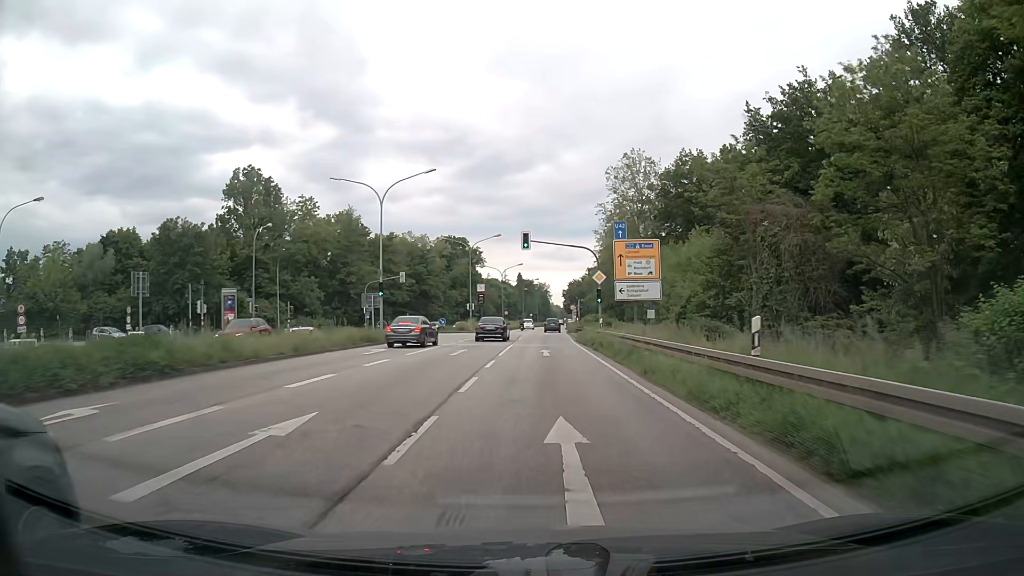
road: primary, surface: asphalt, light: Day
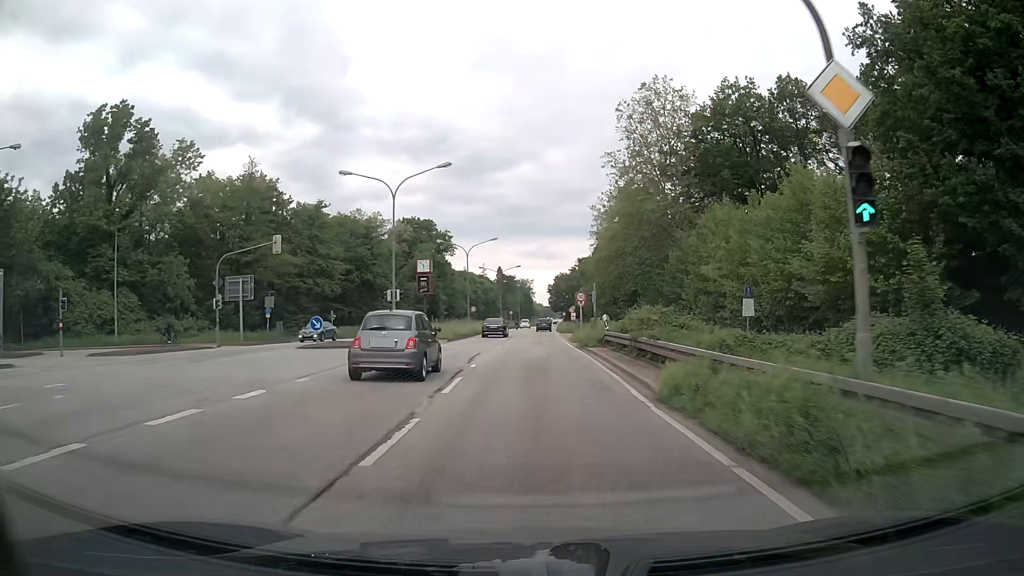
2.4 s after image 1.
(+0.4, +31.7) m; +1°
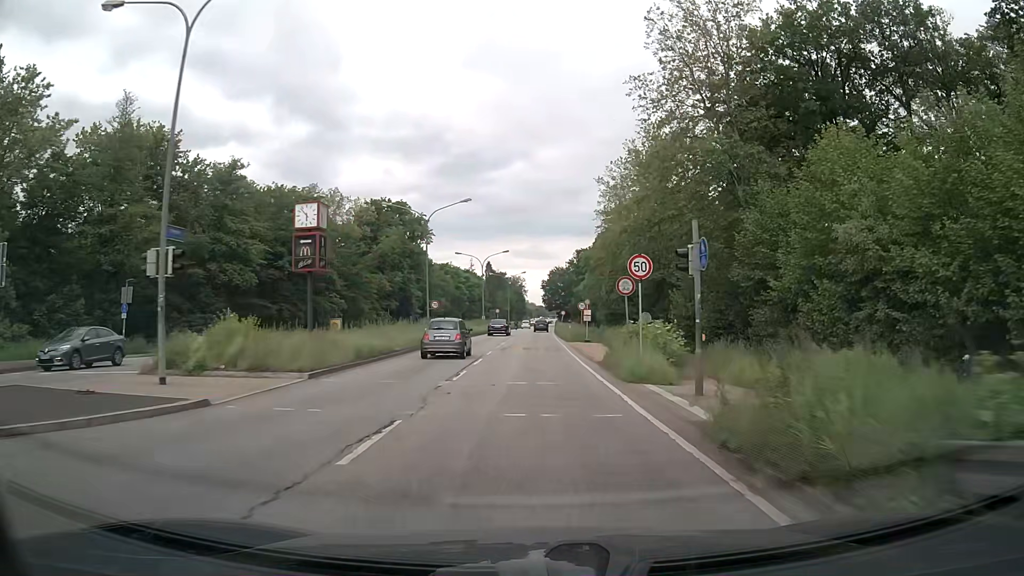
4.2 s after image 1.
(+0.2, +24.0) m; +1°
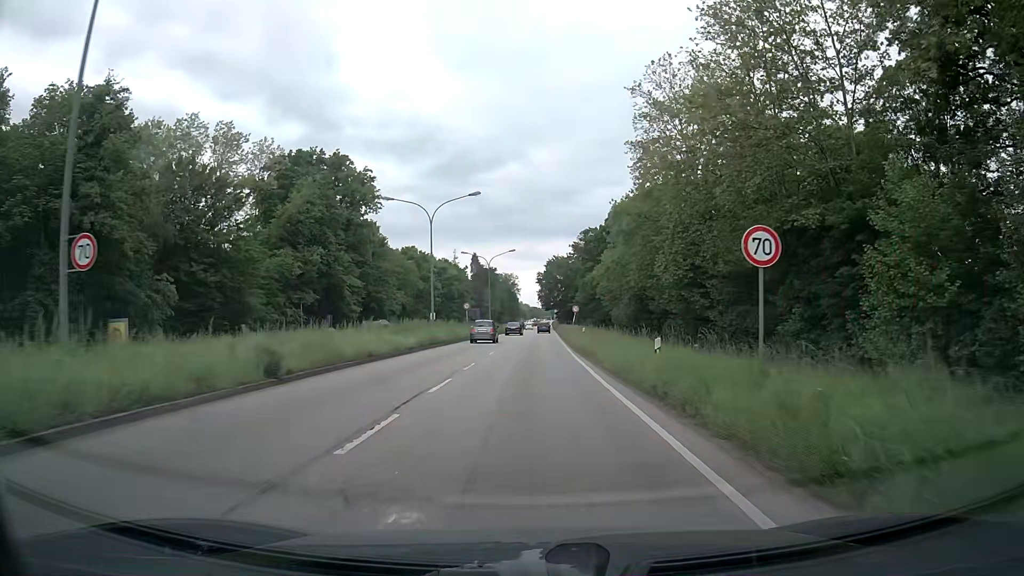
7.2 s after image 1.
(+0.2, +39.0) m; +1°
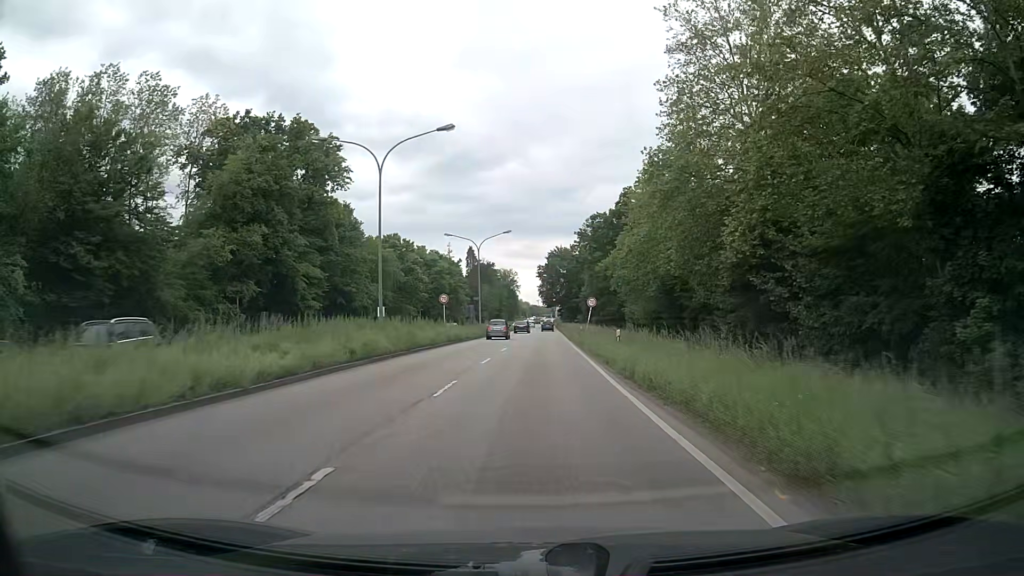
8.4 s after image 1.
(0.0, +15.8) m; 0°
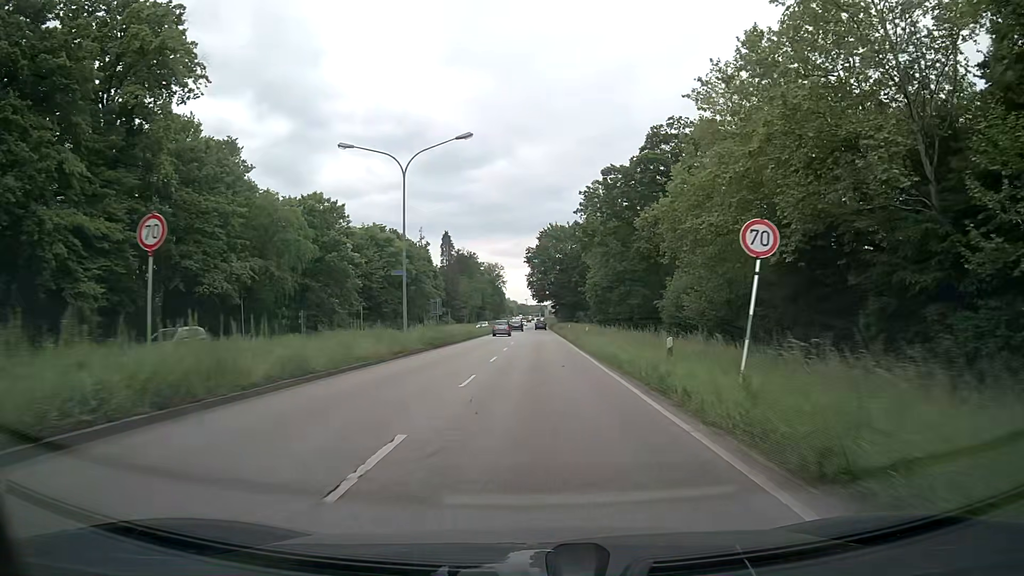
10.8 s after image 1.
(+0.1, +34.4) m; +1°
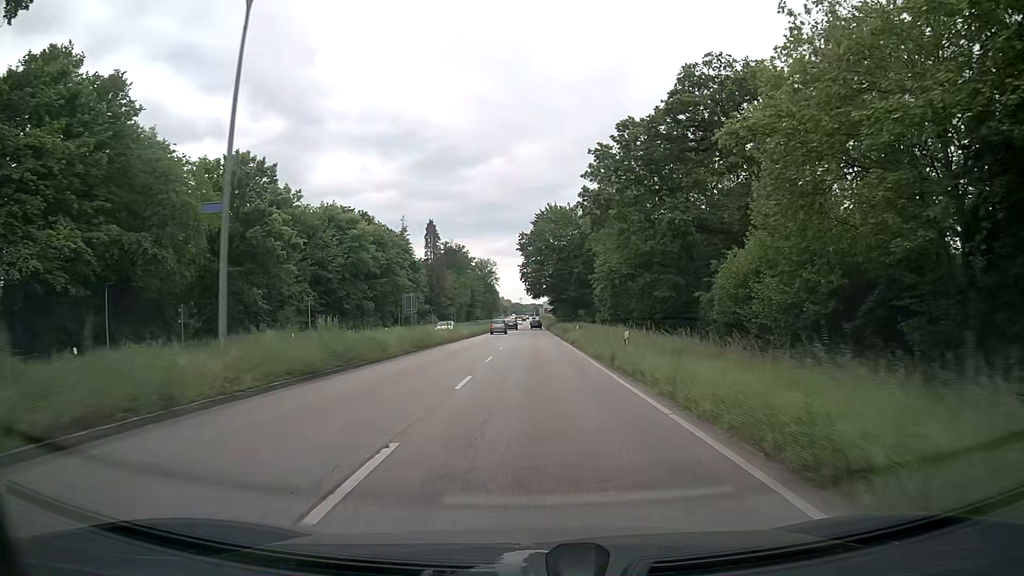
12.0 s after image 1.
(0.0, +18.6) m; 0°
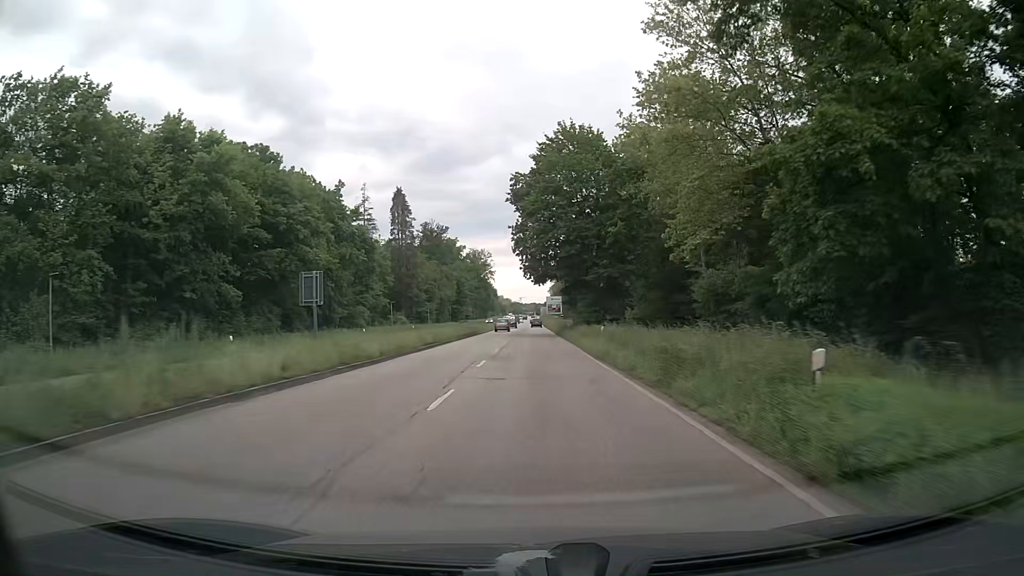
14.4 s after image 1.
(0.0, +39.7) m; 0°
(0, +10) (0, +20) (0, +30) (0, +40) (0, +50) (0, +60) (0, +70) (0, +80) (+1, +90) (+1, +100) m
